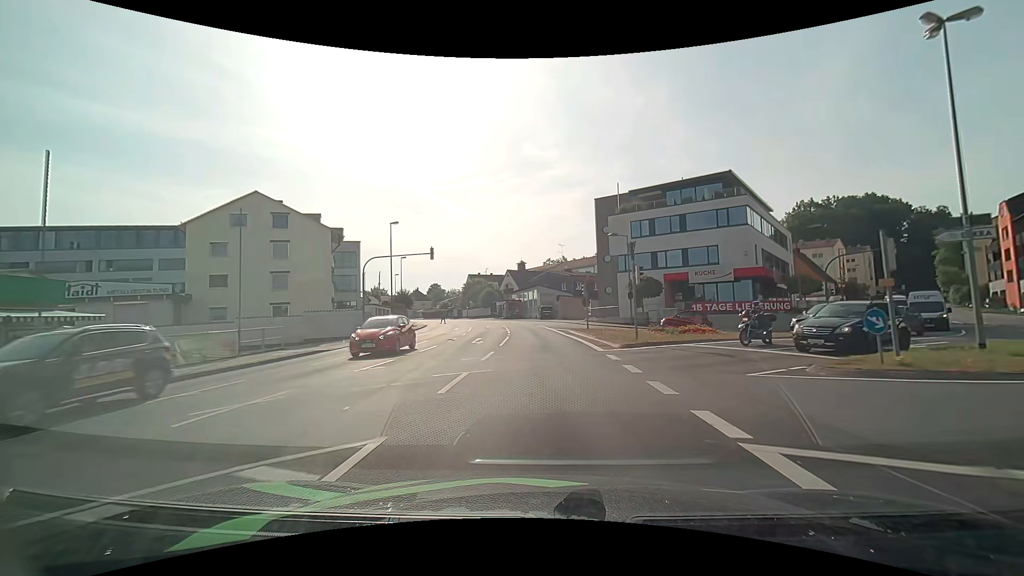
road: tertiary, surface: asphalt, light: Day
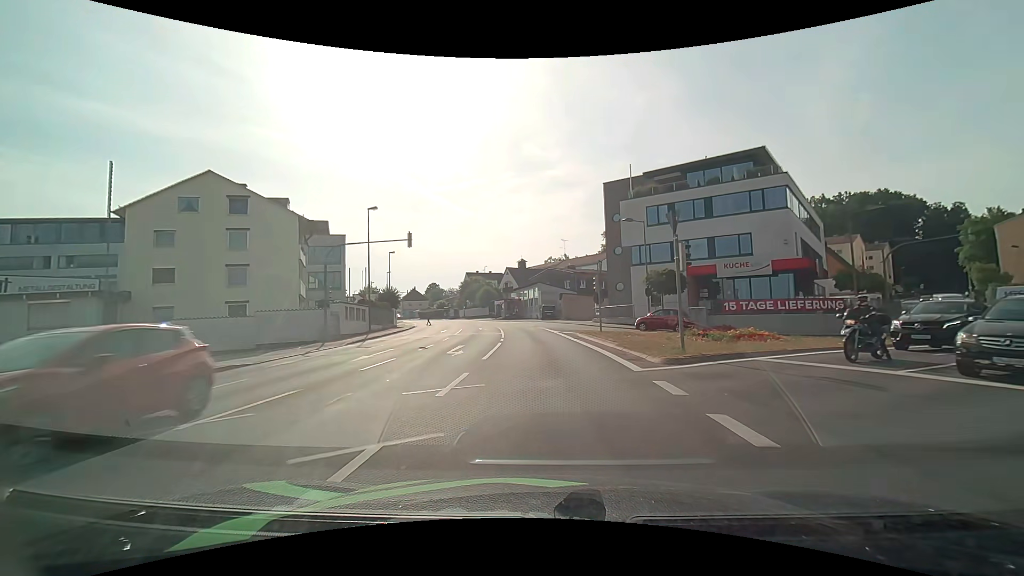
(0.0, +6.6) m; 0°
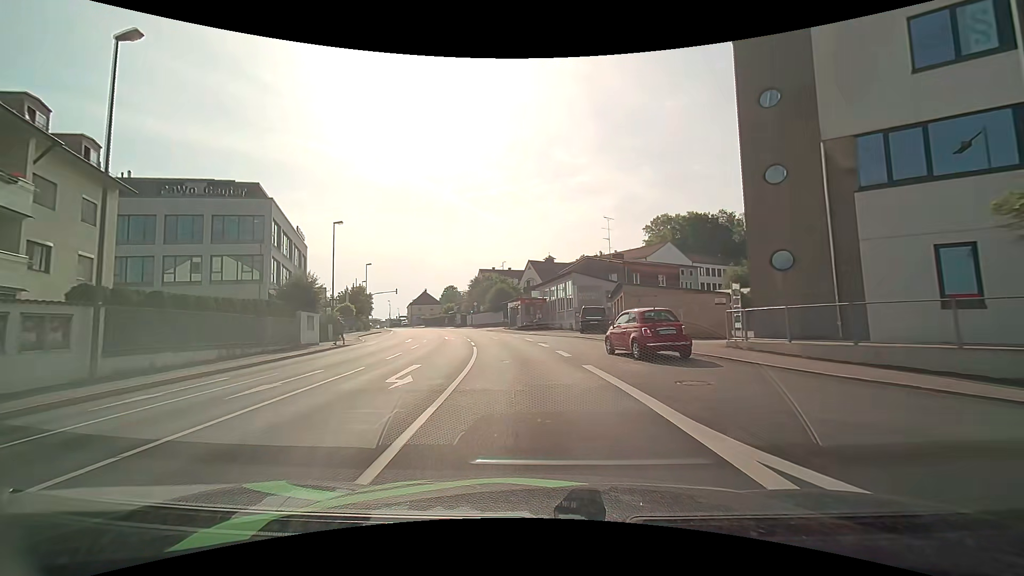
(-0.6, +27.3) m; -4°
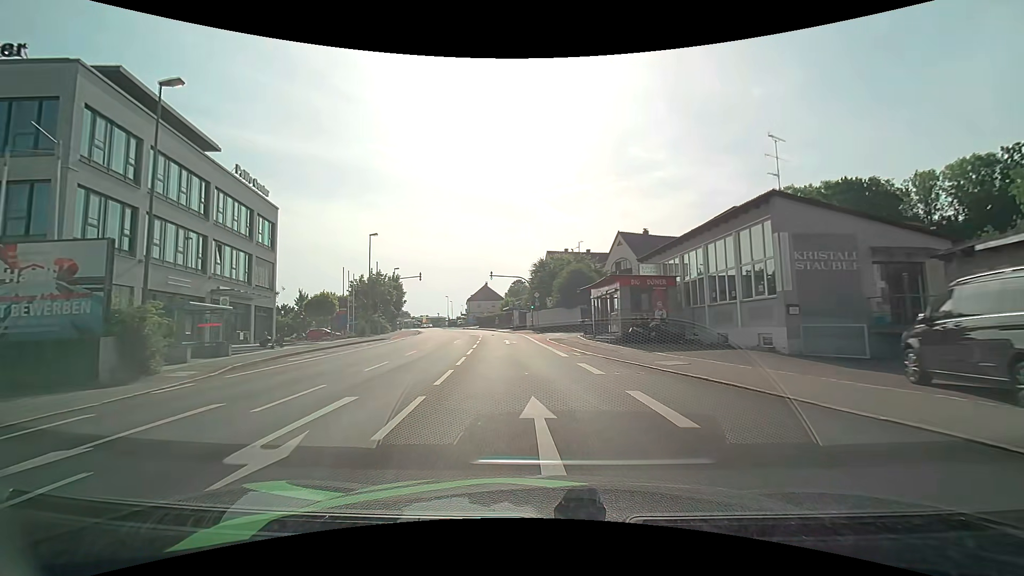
(-1.9, +28.3) m; -9°
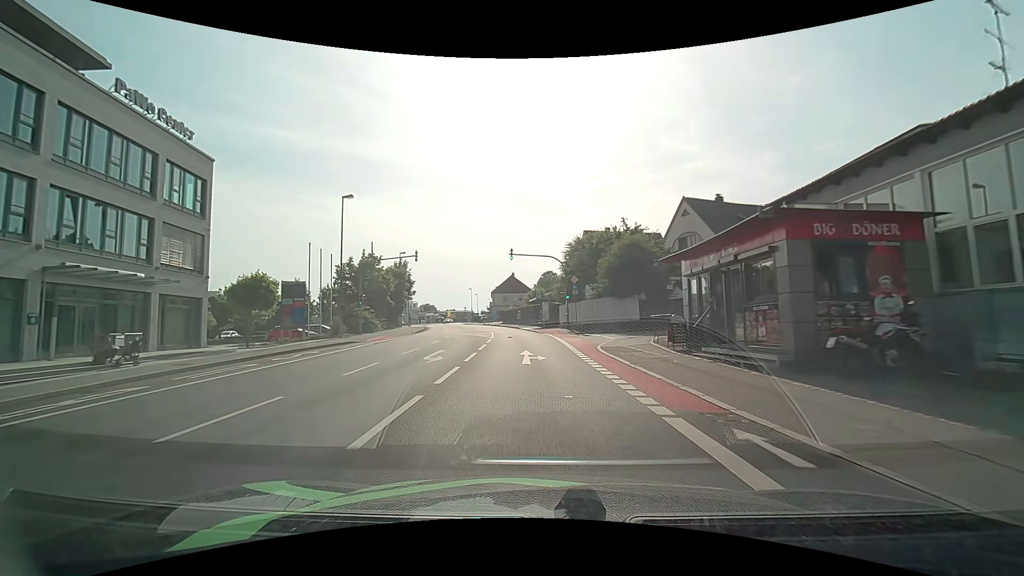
(-0.4, +14.4) m; -3°
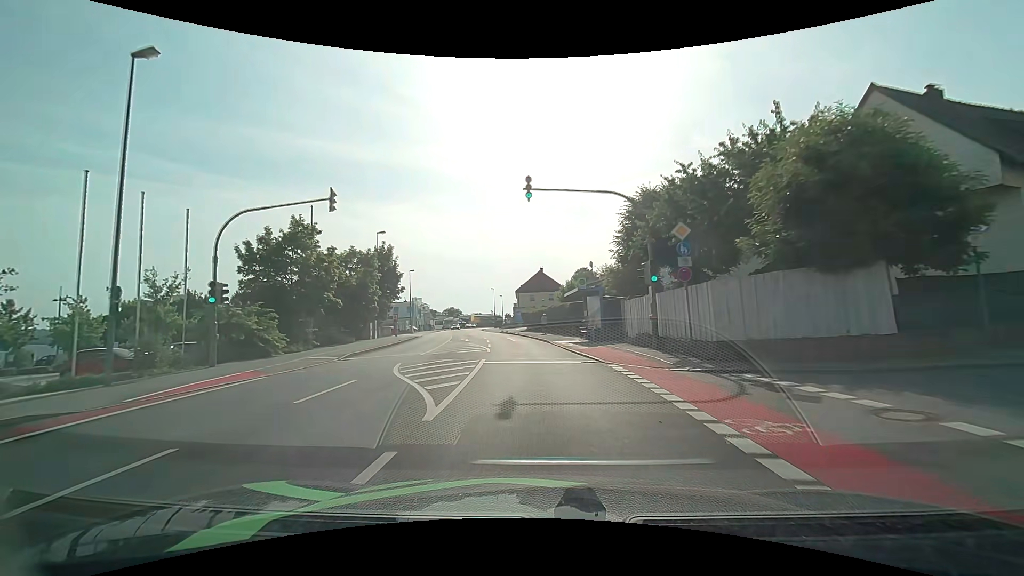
(-0.7, +21.3) m; -4°
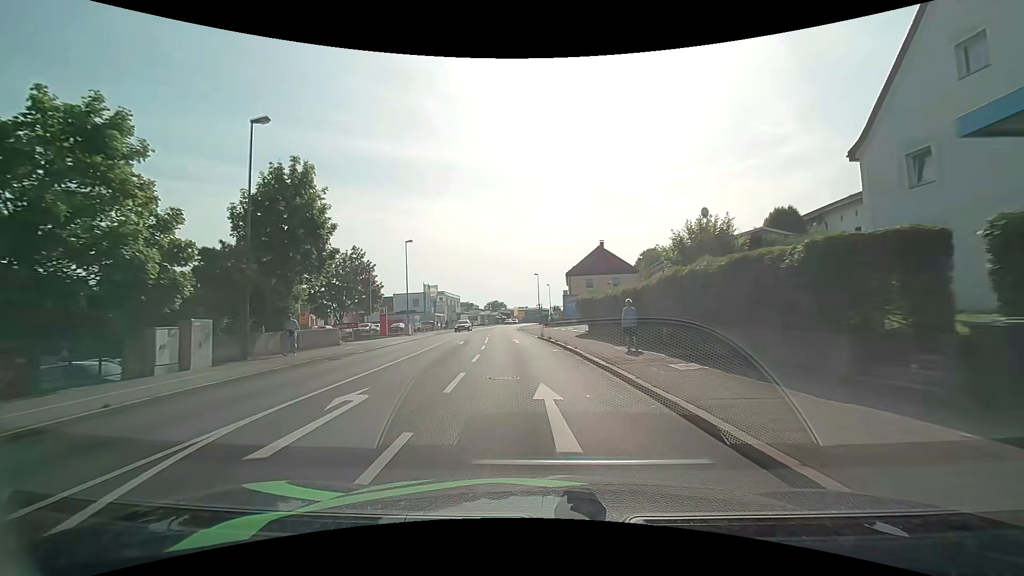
(-1.2, +28.2) m; -6°
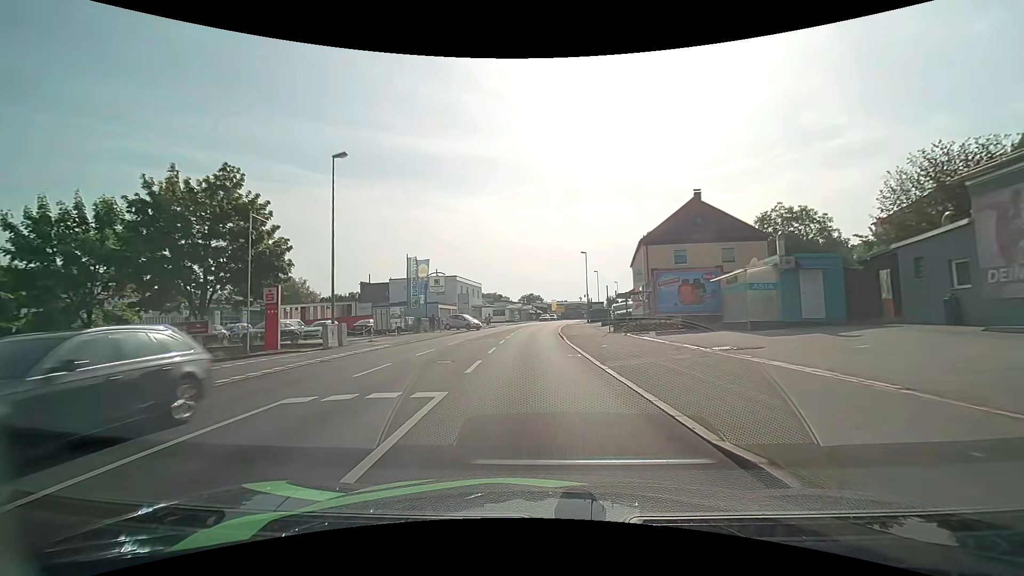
(-1.4, +28.3) m; -4°
(0, +10) (0, +20) (0, +30) (0, +40) (0, +50) (+1, +60) (+2, +70) (+3, +80) (+4, +90) (+6, +100) m
